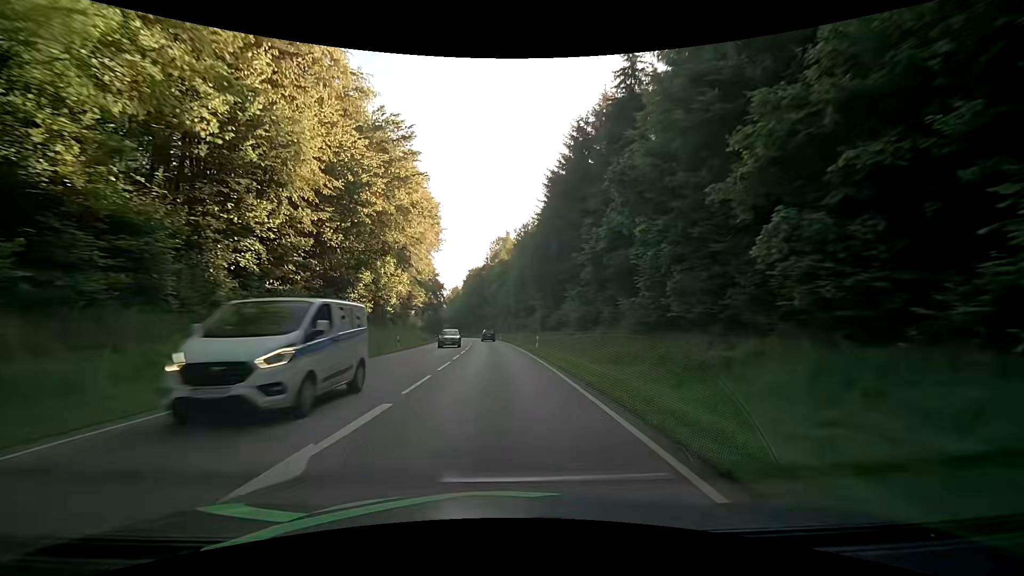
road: secondary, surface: asphalt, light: Day
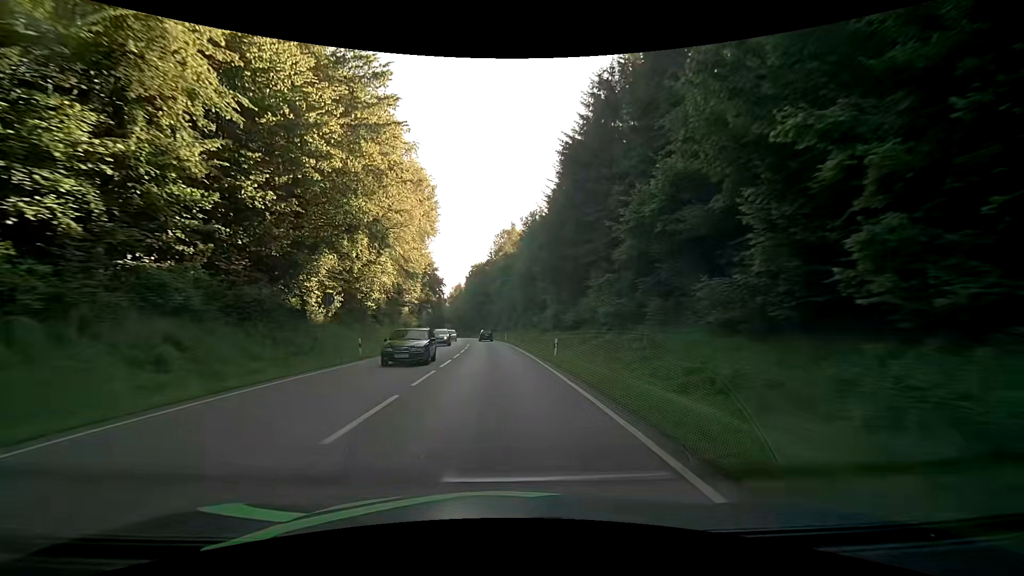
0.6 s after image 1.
(-0.1, +10.8) m; -1°
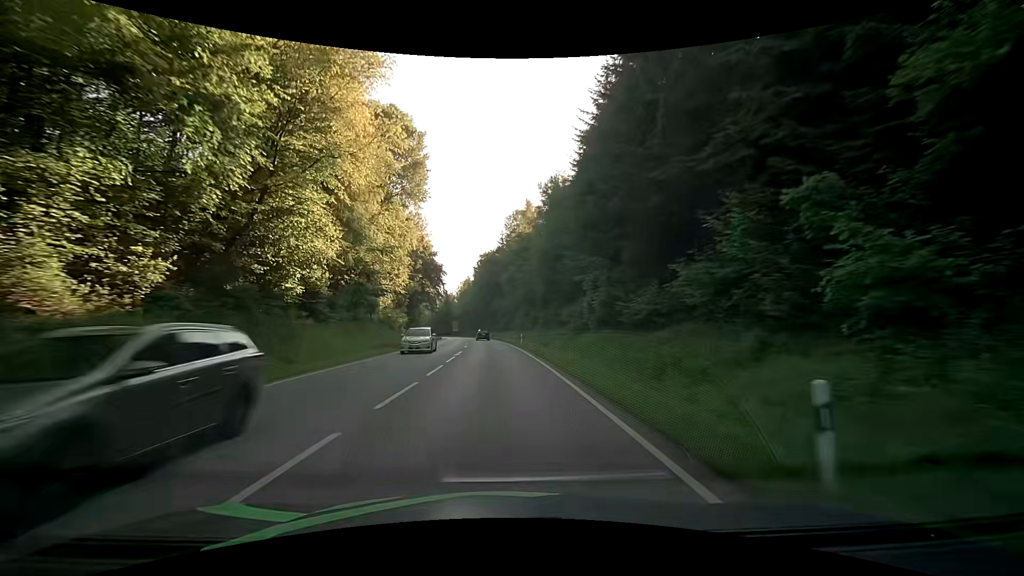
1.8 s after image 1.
(-0.2, +21.6) m; -1°
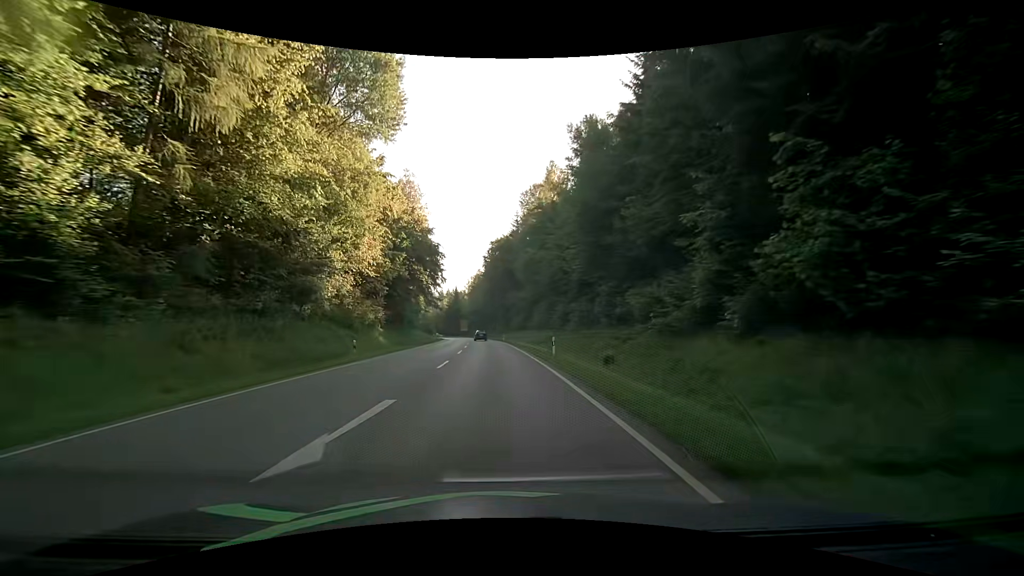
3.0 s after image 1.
(-0.4, +21.7) m; -2°
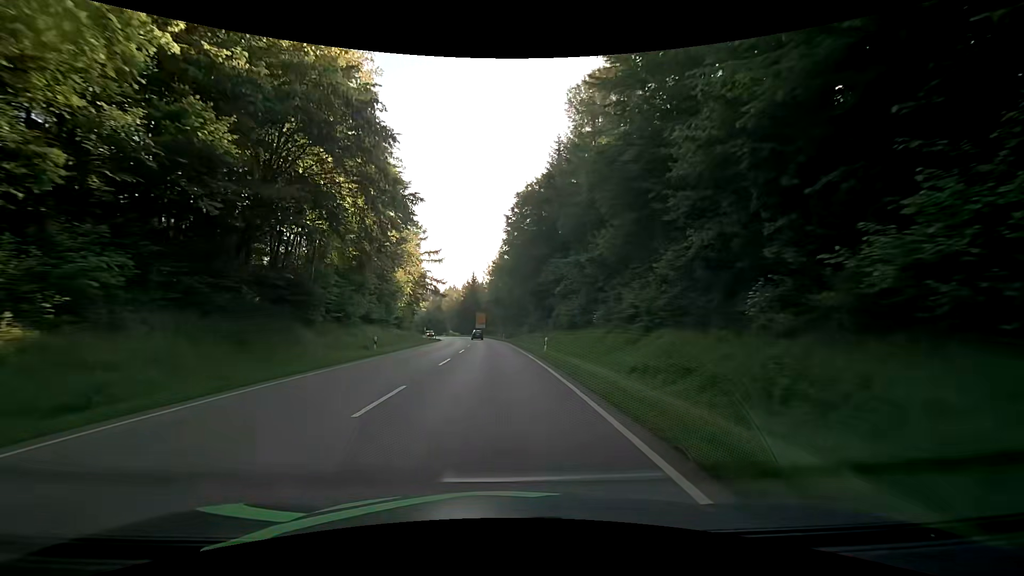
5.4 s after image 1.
(-0.8, +43.3) m; -3°
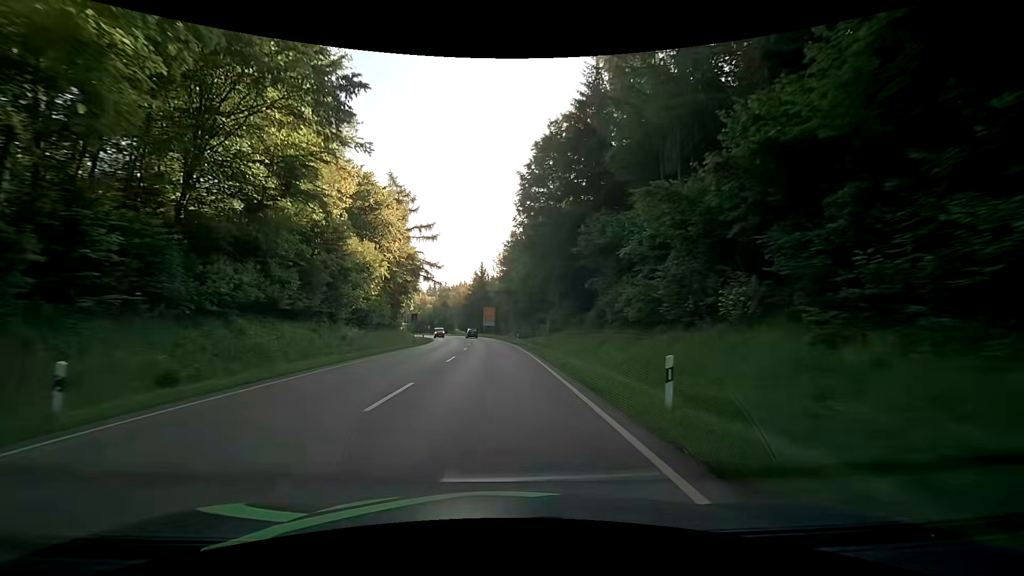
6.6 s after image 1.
(-0.2, +21.6) m; -1°
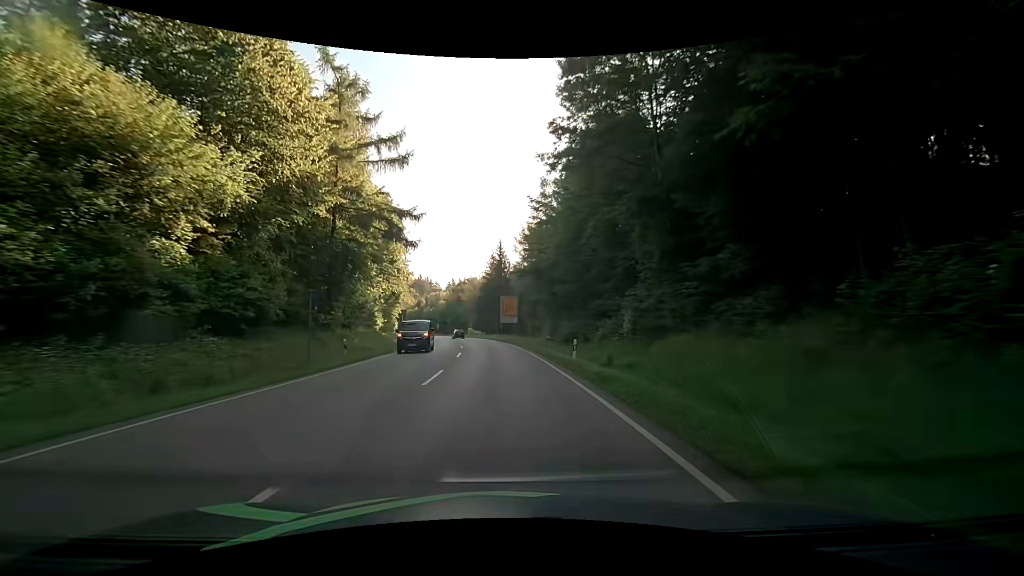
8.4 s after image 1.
(-0.9, +32.4) m; -2°
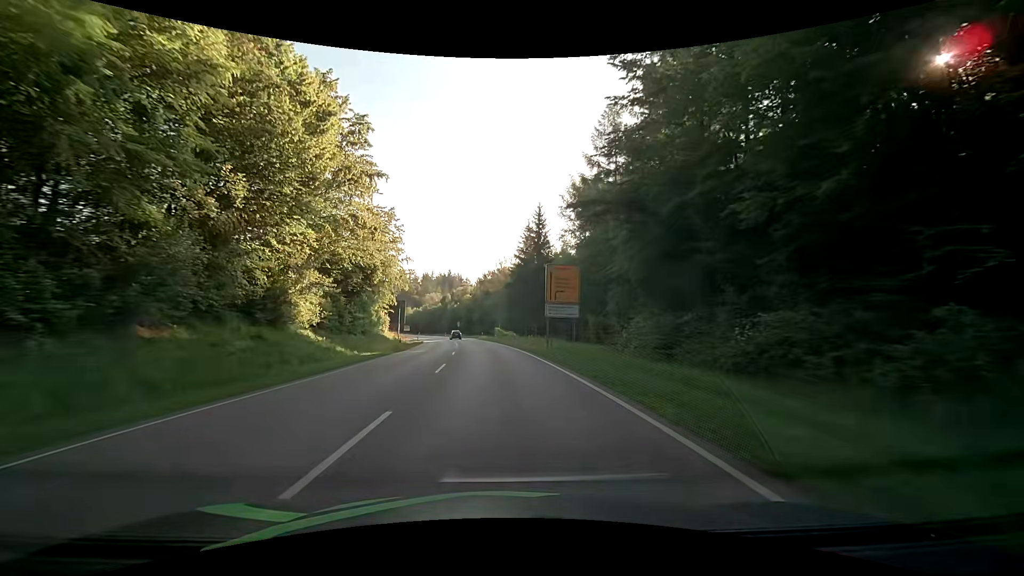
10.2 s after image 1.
(-1.3, +32.4) m; -4°
(0, +10) (0, +20) (-1, +30) (-2, +40) (-3, +50) (-4, +60) (-6, +70) (-7, +80) (-9, +89) (-11, +99) m
